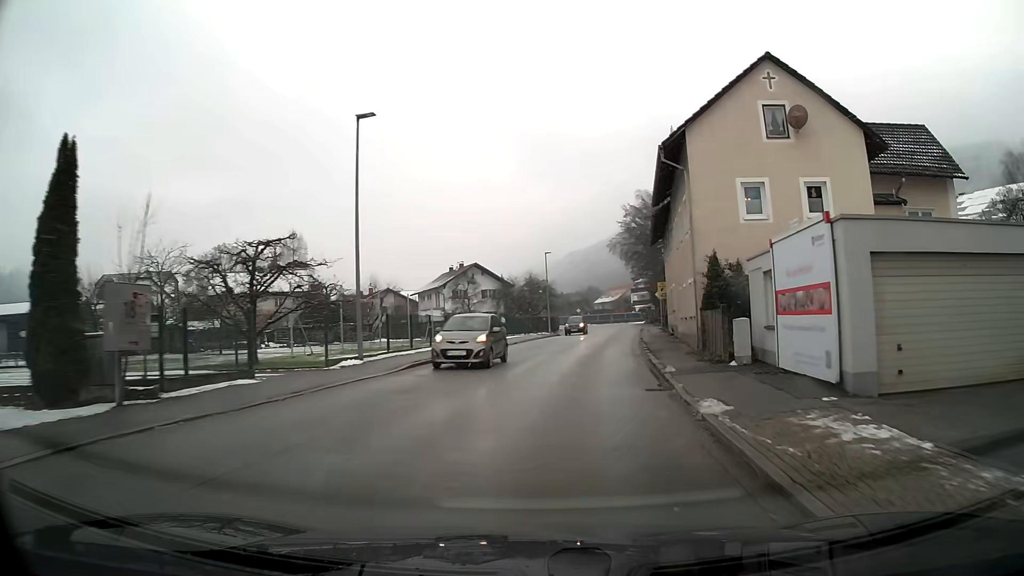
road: primary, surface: asphalt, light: Day
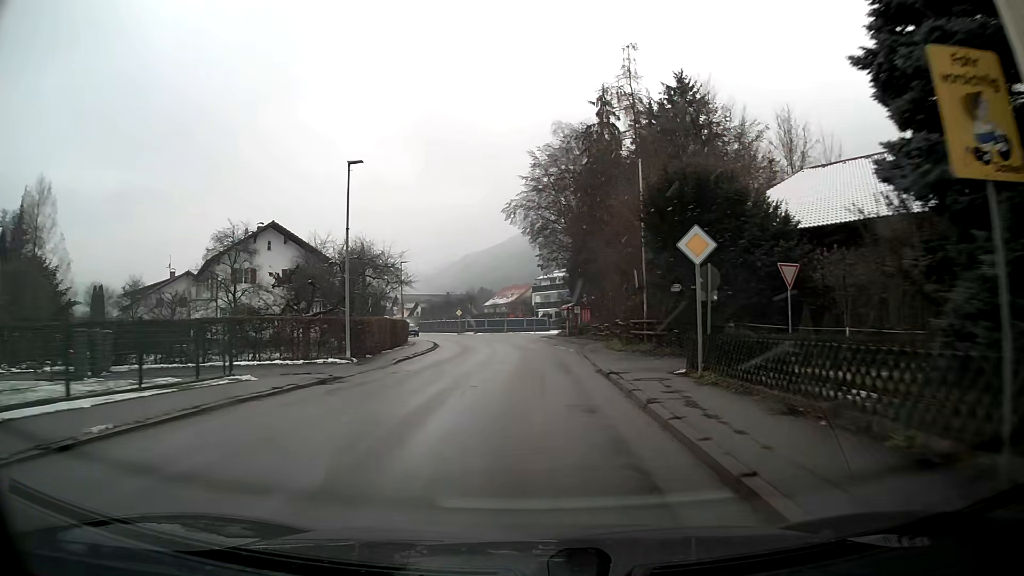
(+3.6, +38.7) m; +8°
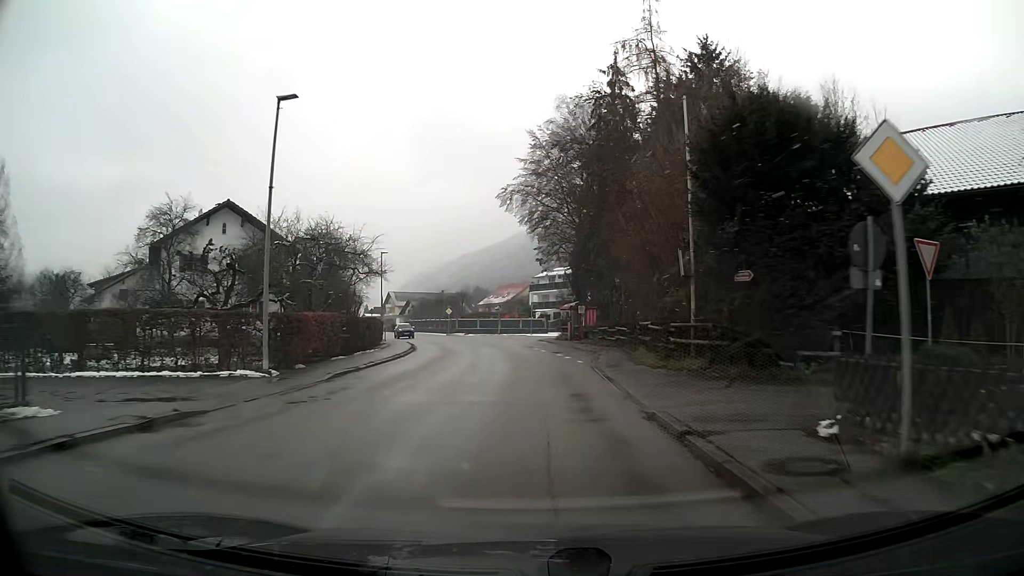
(0.0, +7.9) m; 0°
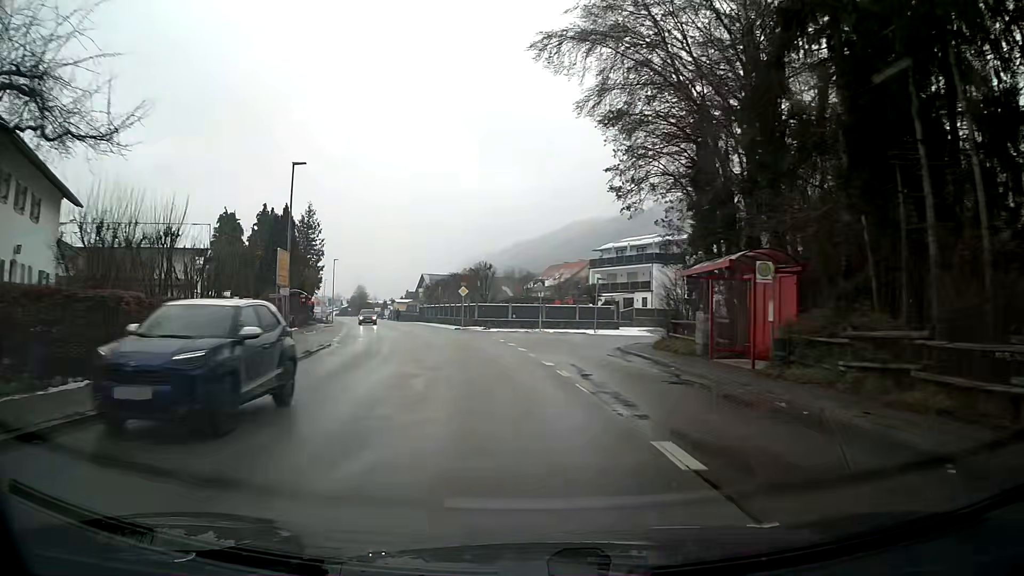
(-1.0, +31.4) m; -5°
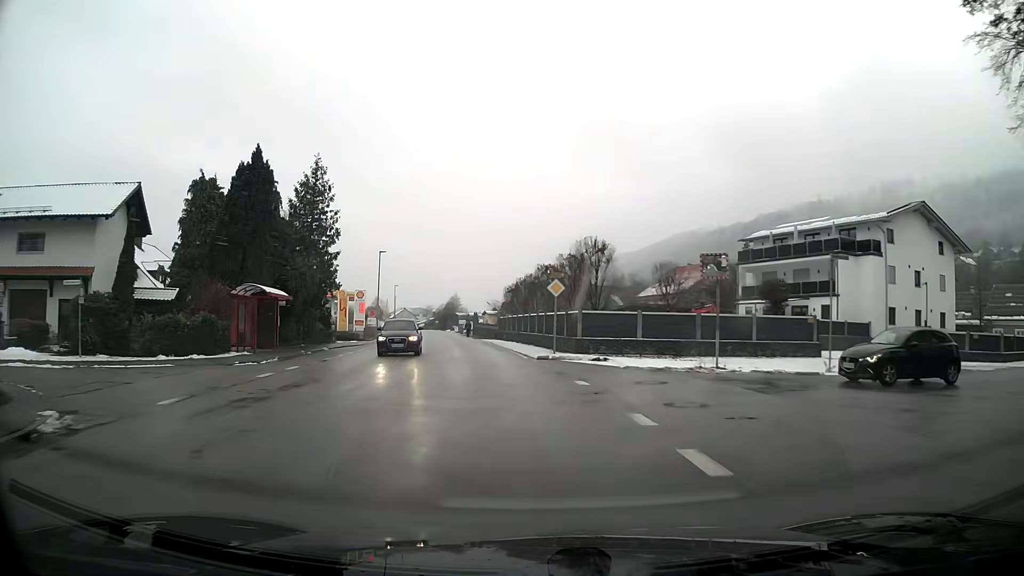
(-1.8, +23.6) m; -9°
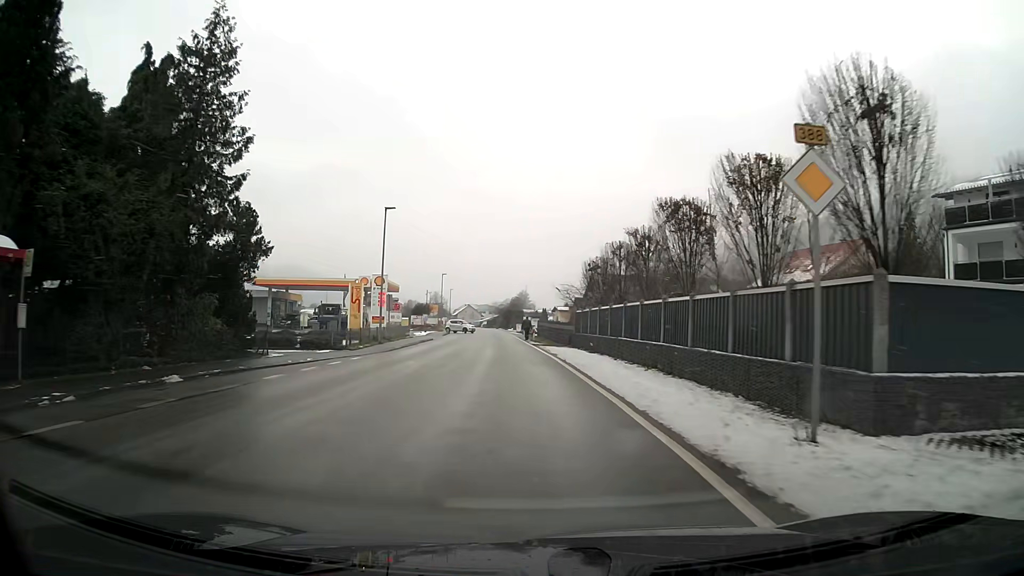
(-1.1, +22.2) m; -6°
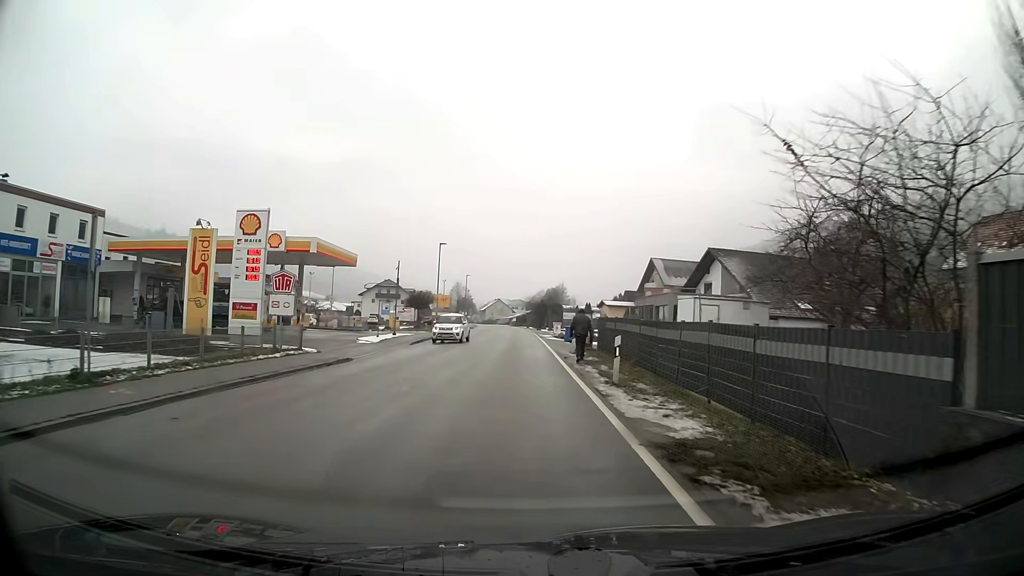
(-0.7, +32.7) m; -3°
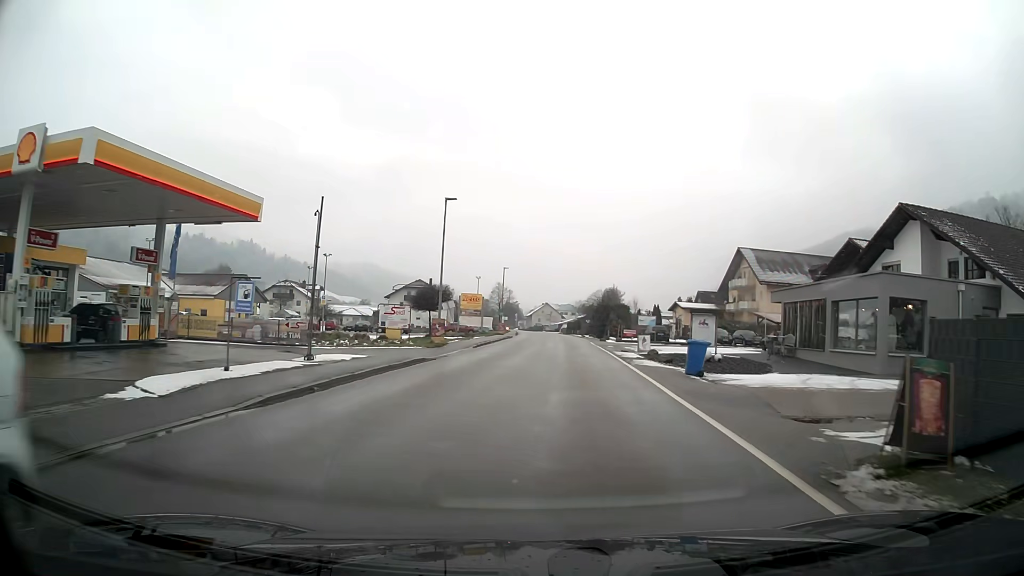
(-0.9, +24.7) m; -3°
(0, +10) (+1, +20) (+1, +30) (+1, +40) (+2, +50) (+2, +60) (+2, +70) (+2, +80) (+2, +90) (+2, +100) m
